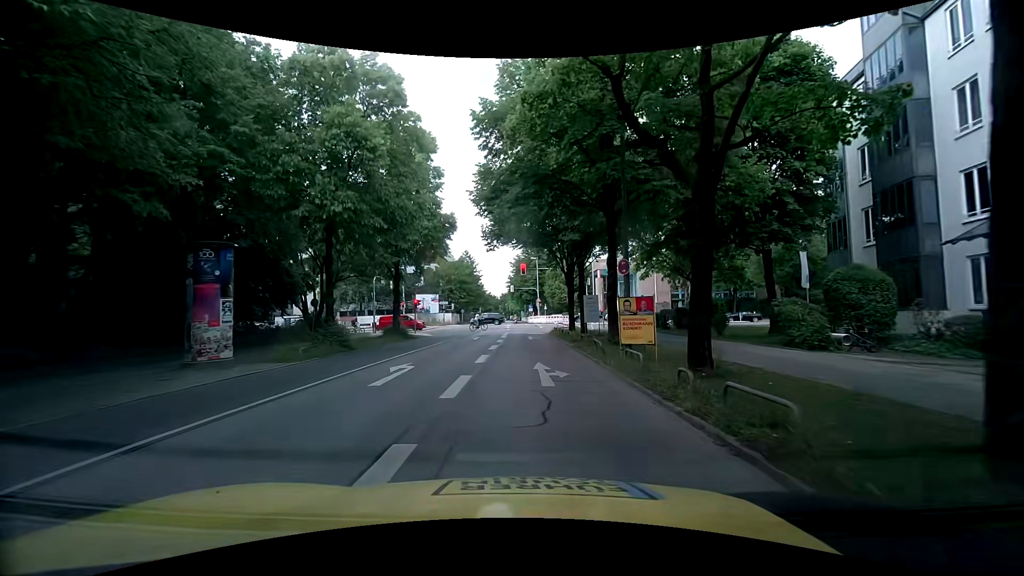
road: secondary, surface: asphalt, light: Day
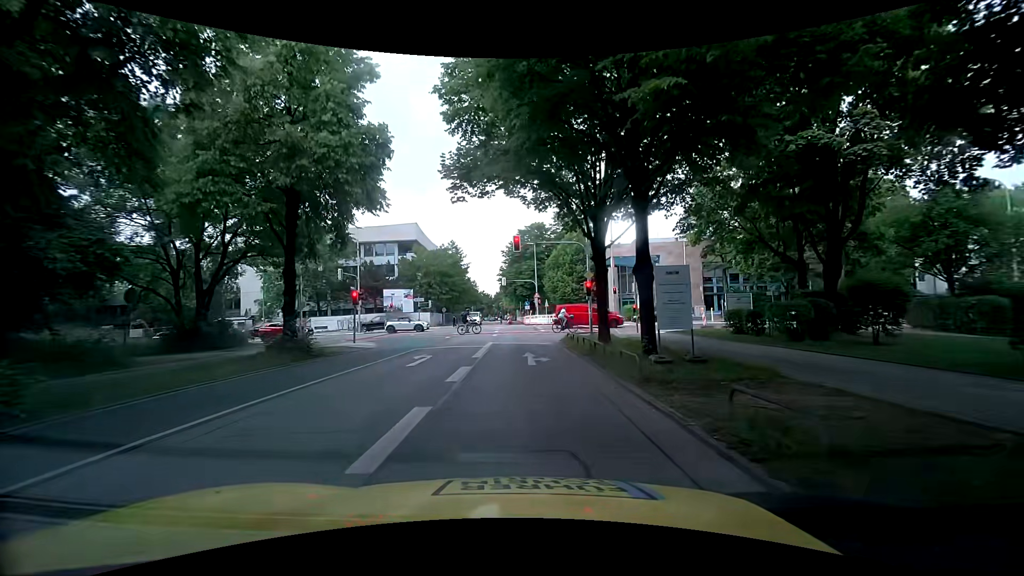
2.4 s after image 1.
(+0.4, +15.8) m; +3°
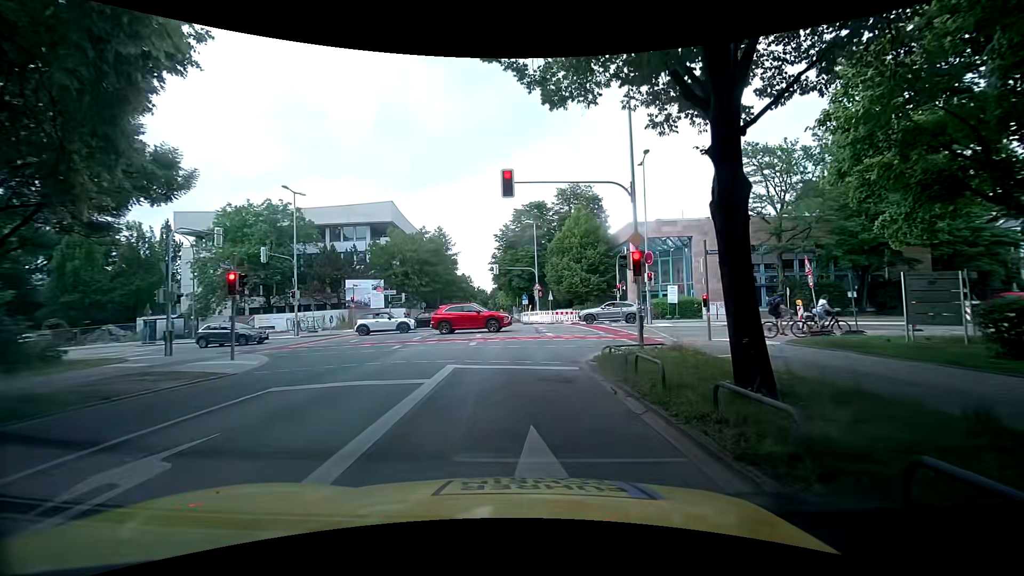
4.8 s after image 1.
(-0.2, +12.6) m; -2°
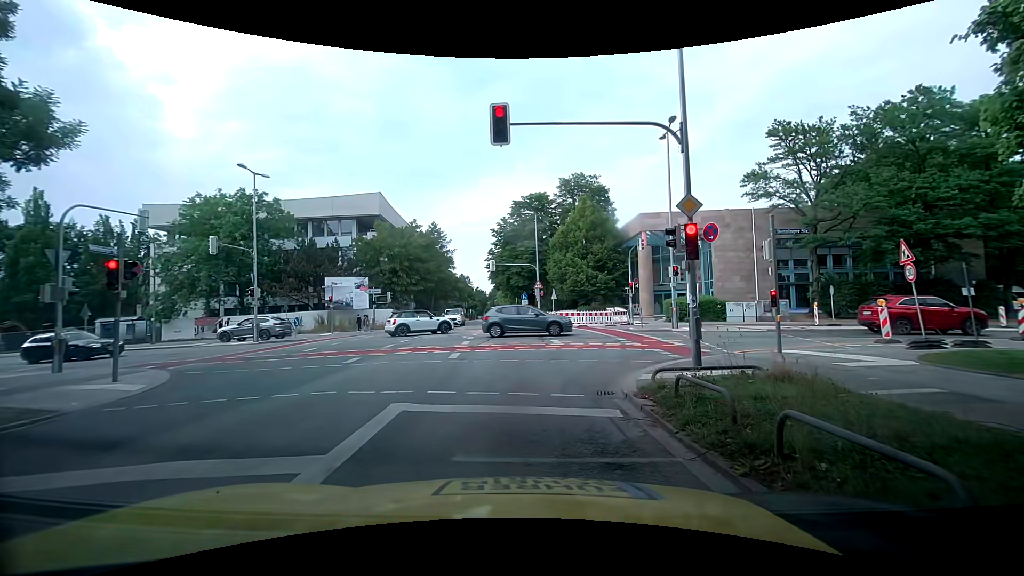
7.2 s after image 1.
(+0.2, +5.0) m; +2°
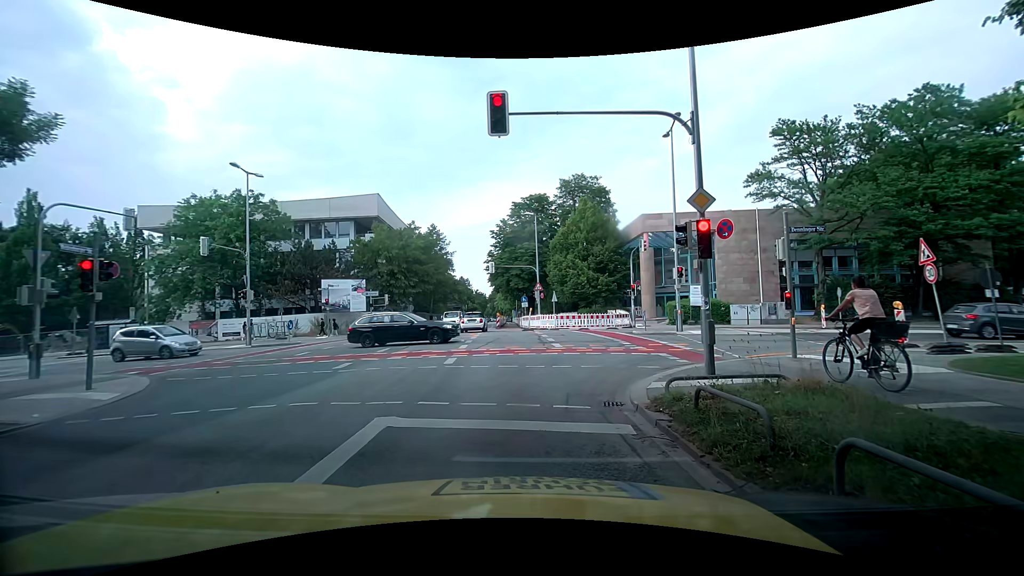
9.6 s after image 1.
(0.0, +0.8) m; 0°
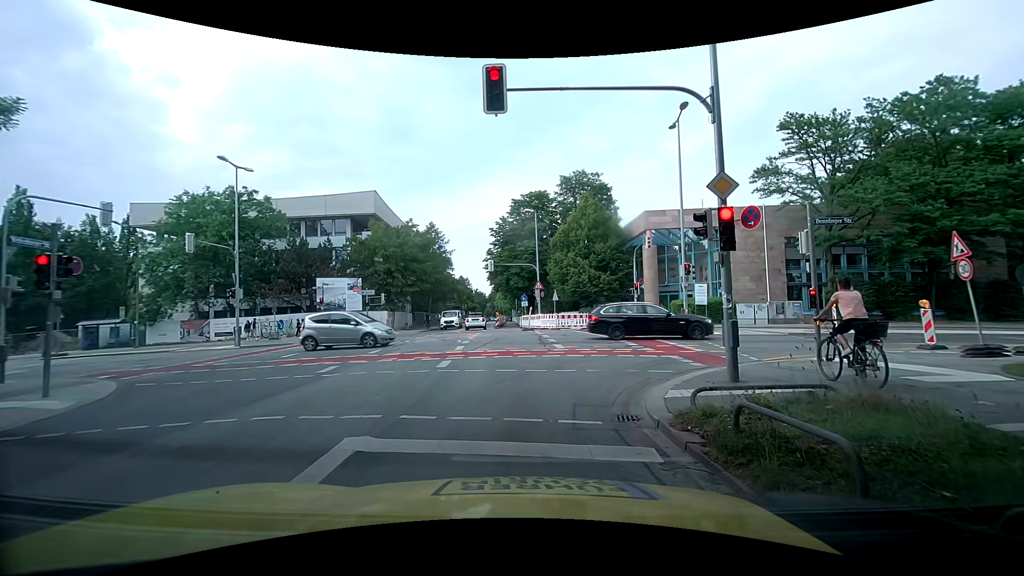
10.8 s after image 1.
(0.0, +1.1) m; 0°
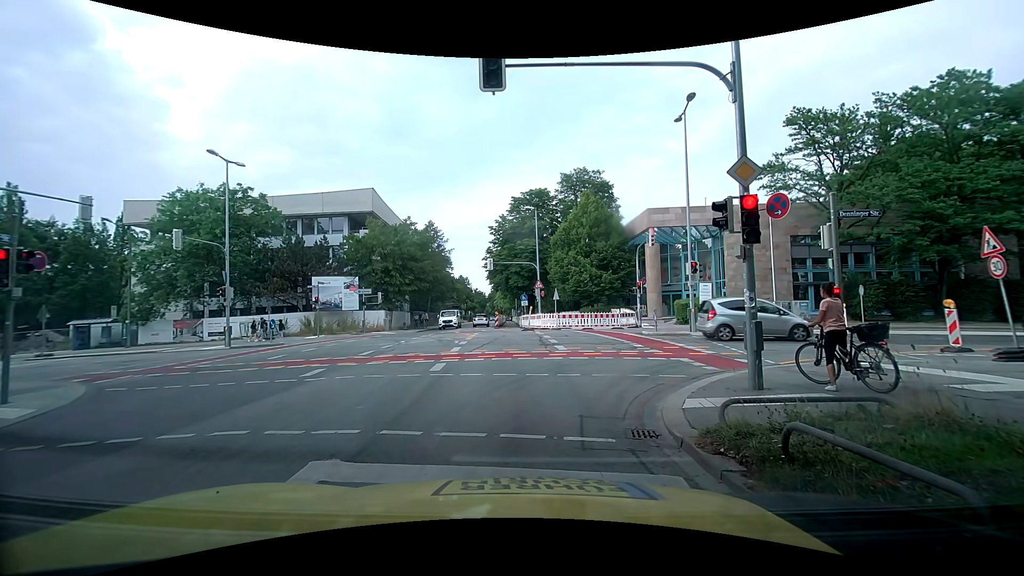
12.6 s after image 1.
(0.0, +0.9) m; 0°
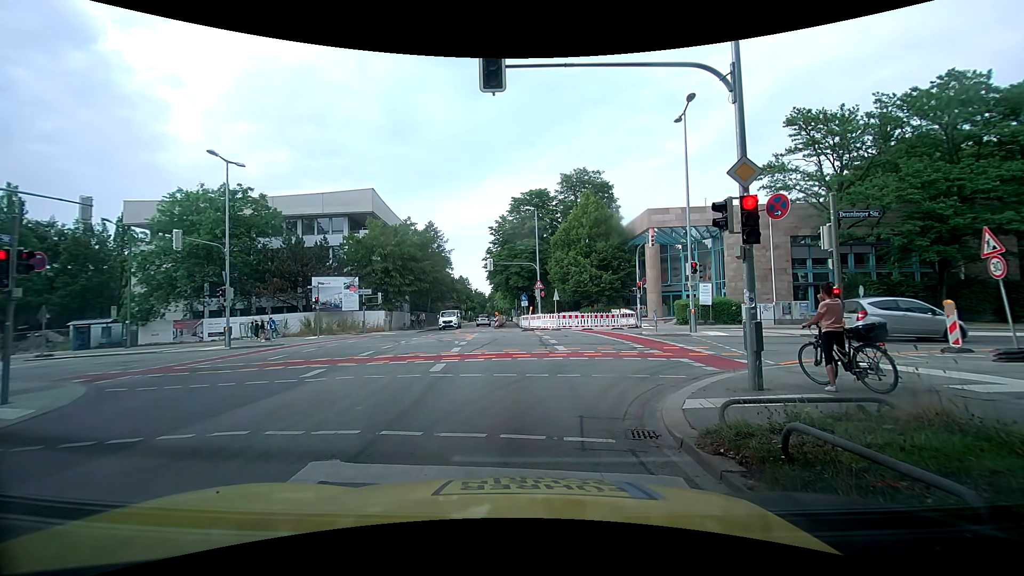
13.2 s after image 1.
(0.0, 0.0) m; 0°
